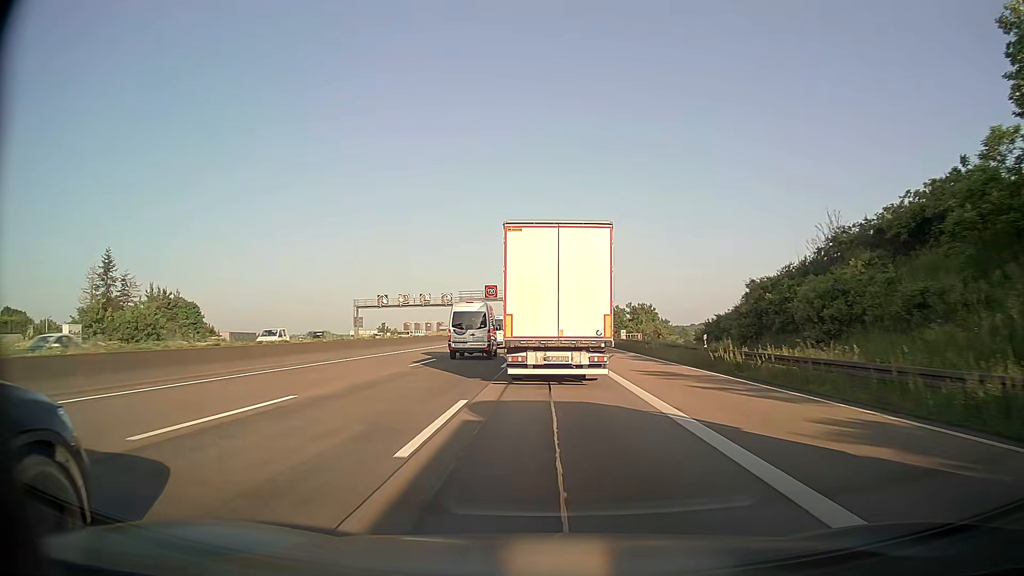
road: motorway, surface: asphalt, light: Day
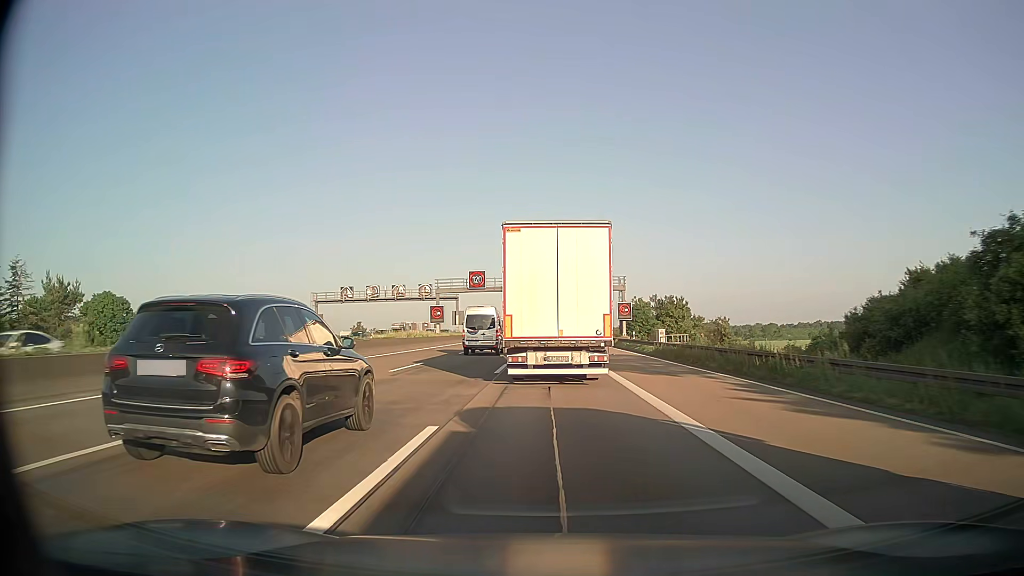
(0.0, +21.6) m; 0°
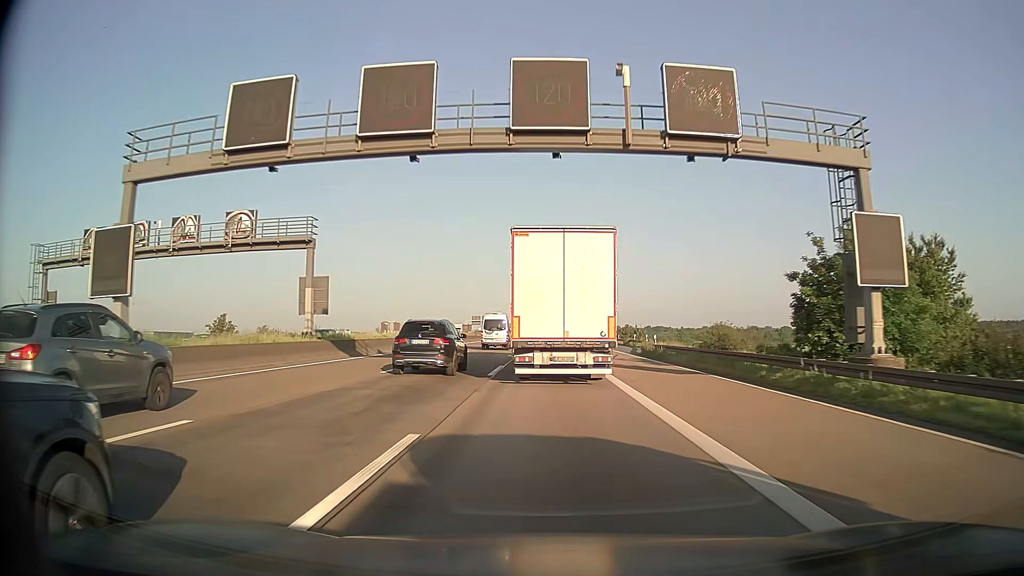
(0.0, +55.0) m; 0°
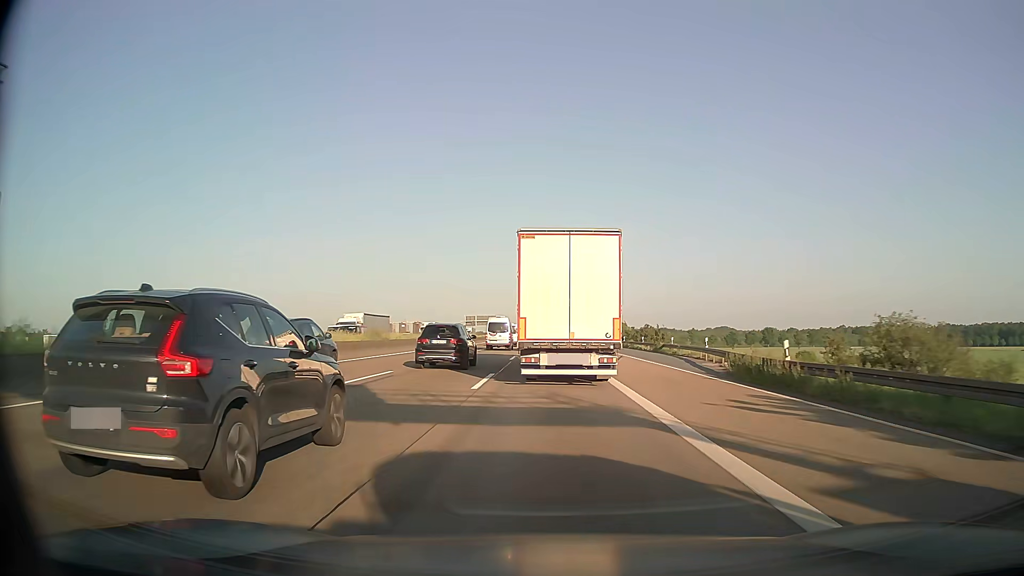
(0.0, +22.6) m; +1°
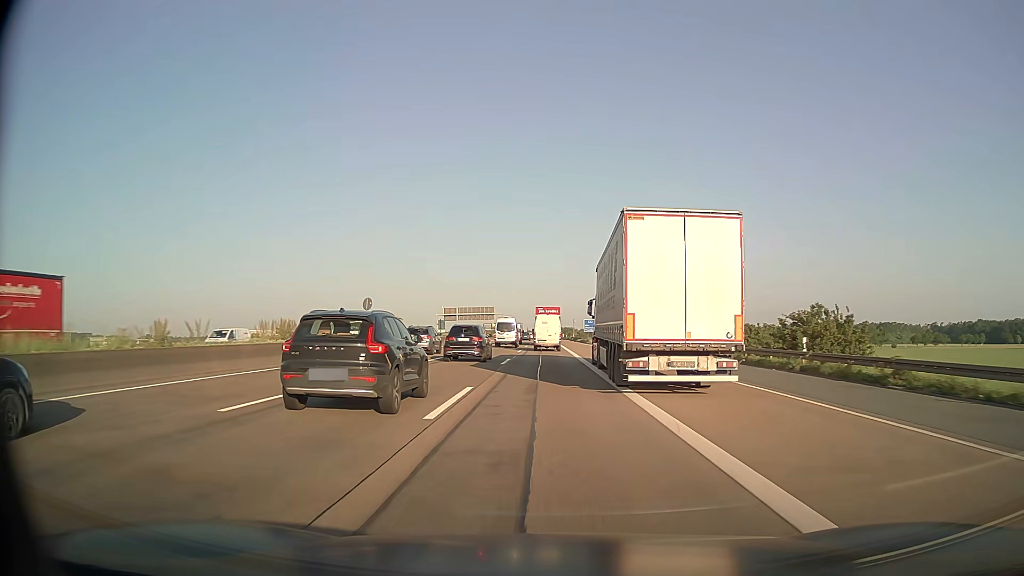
(-0.8, +60.9) m; -1°
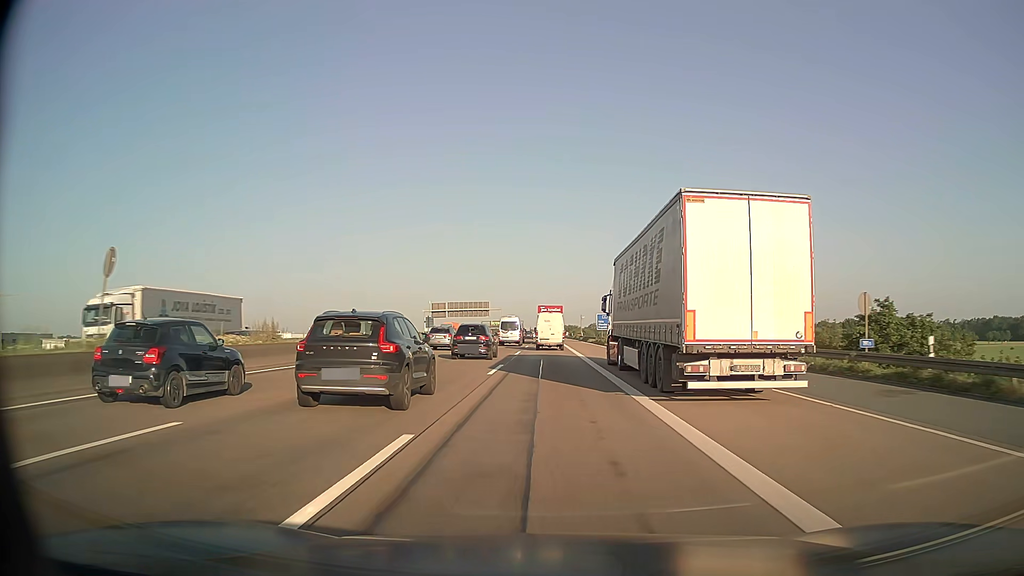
(0.0, +25.6) m; 0°
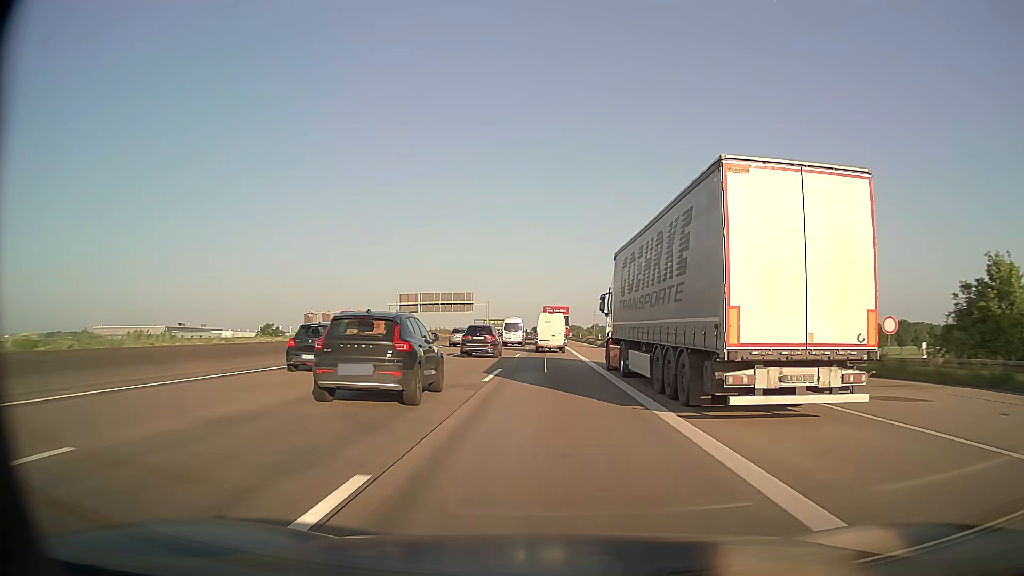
(-0.1, +38.8) m; 0°
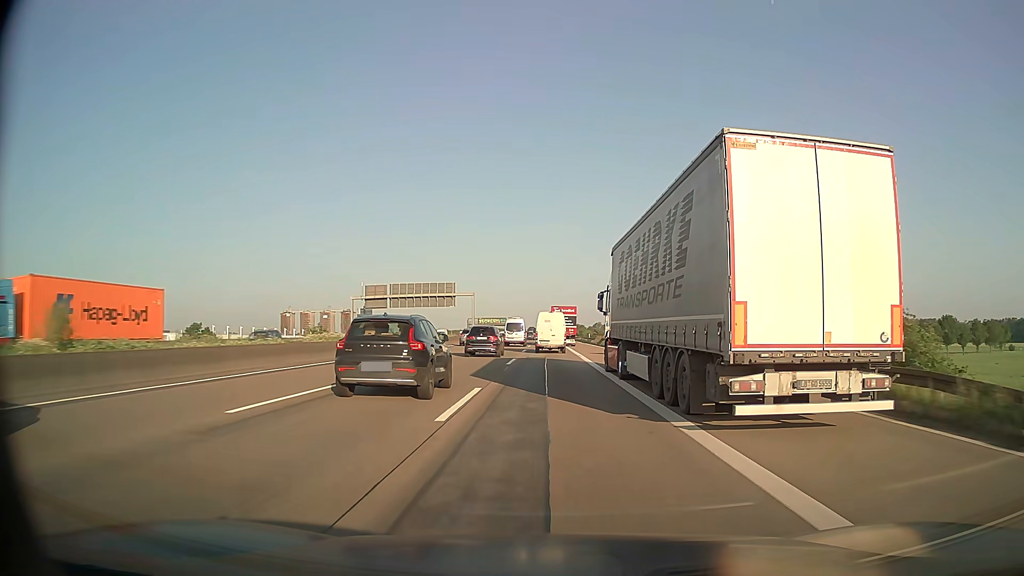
(+0.1, +26.0) m; 0°
(0, +10) (0, +20) (0, +30) (0, +40) (0, +50) (0, +60) (0, +70) (0, +80) (0, +90) (0, +100) m
